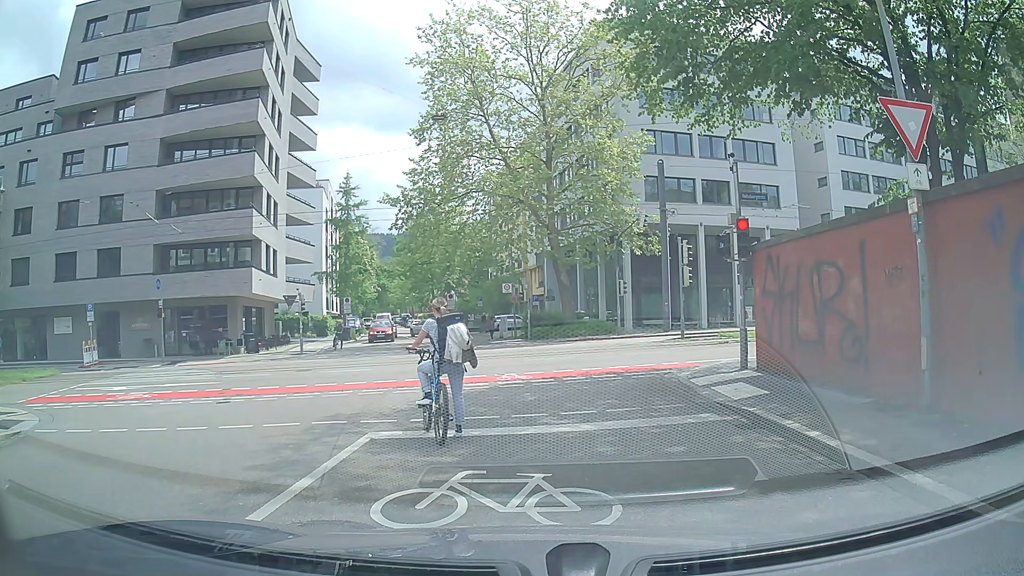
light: Day
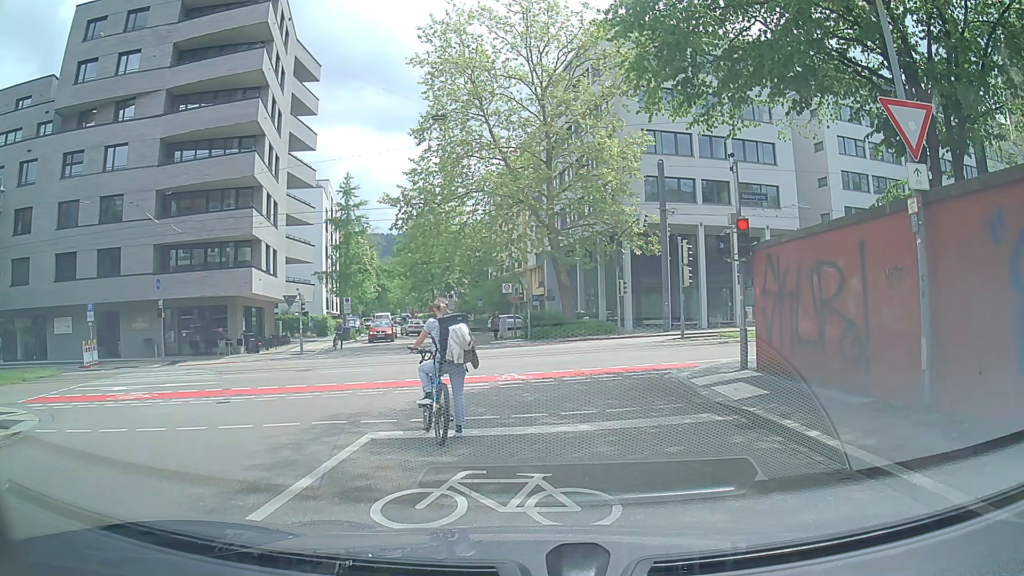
(0.0, 0.0) m; 0°
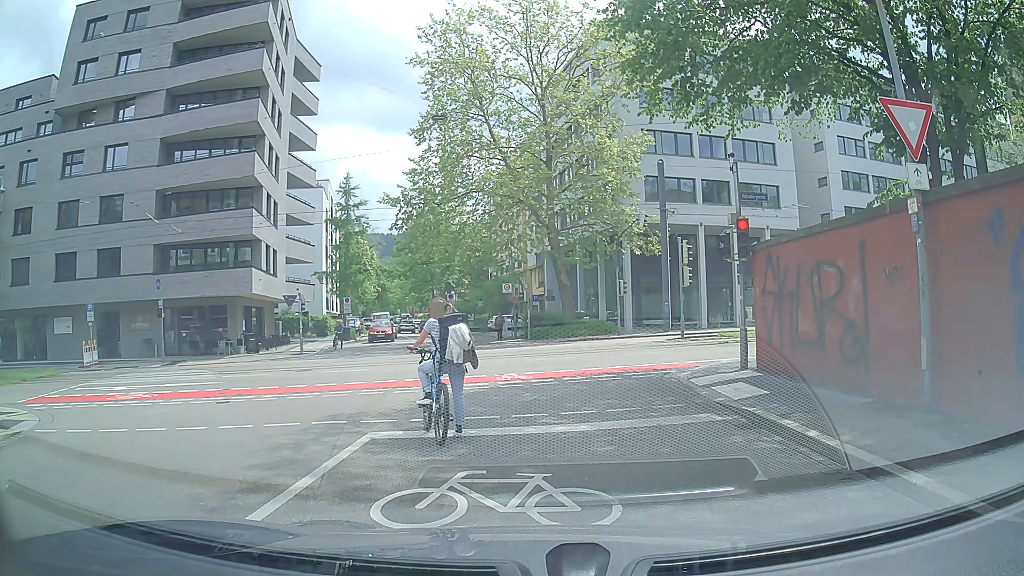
(0.0, 0.0) m; 0°
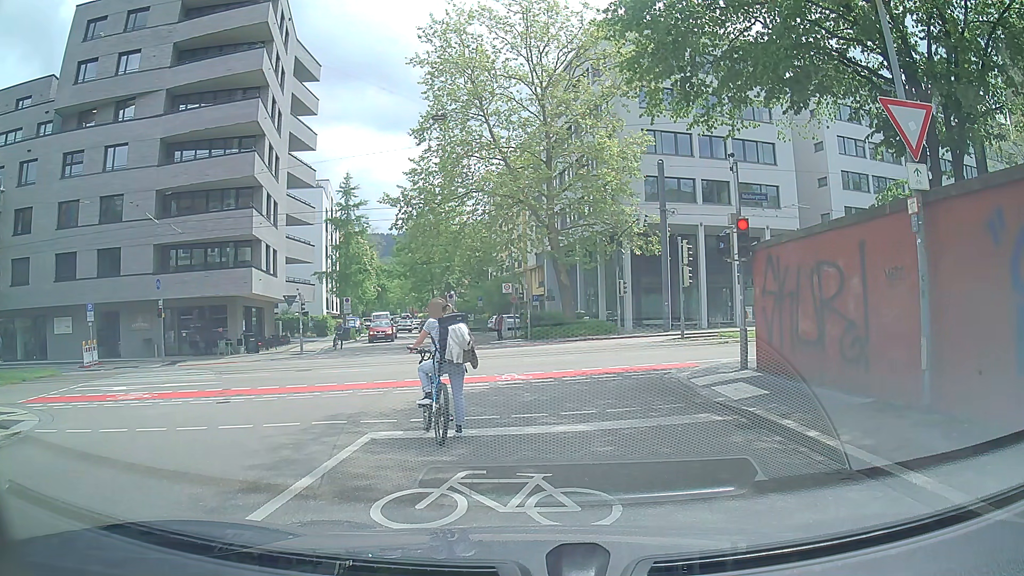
(0.0, 0.0) m; 0°
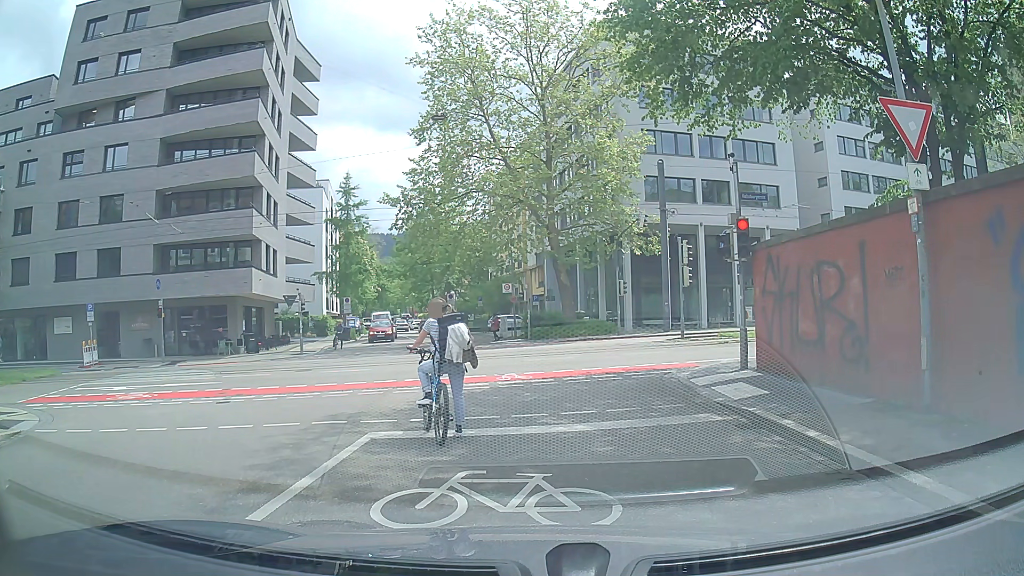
(0.0, 0.0) m; 0°
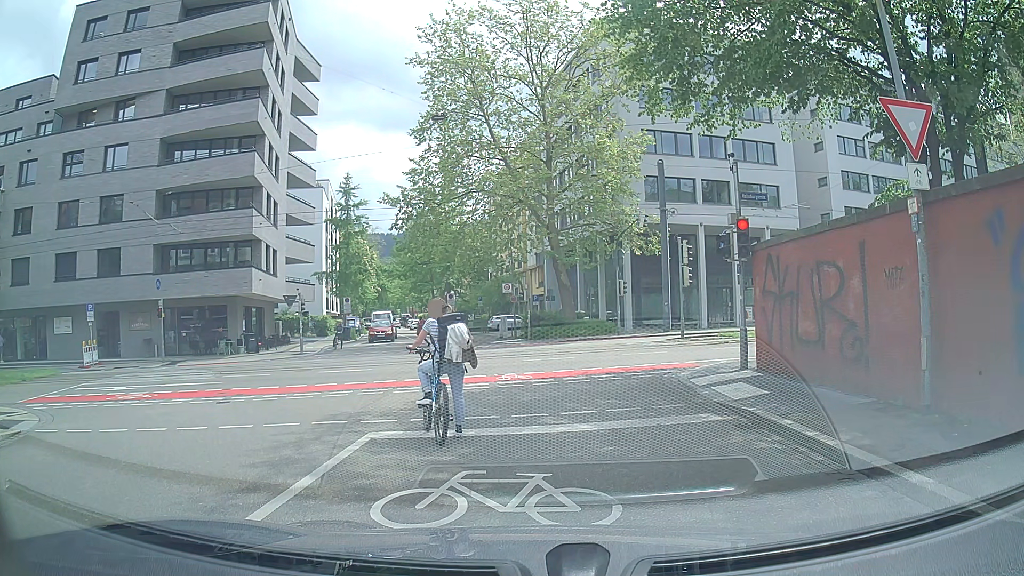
(0.0, 0.0) m; 0°
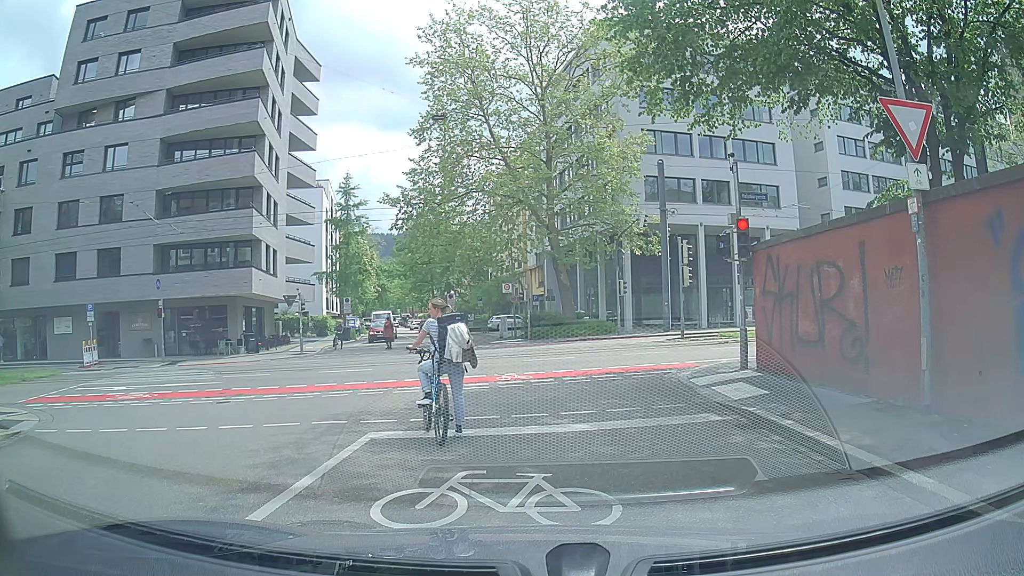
(0.0, 0.0) m; 0°
